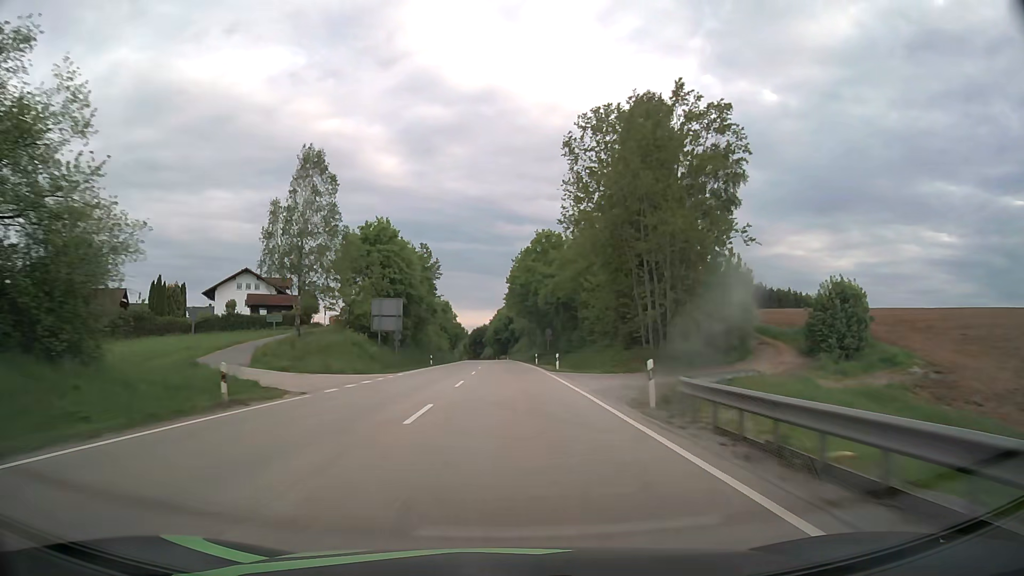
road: primary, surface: asphalt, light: Day
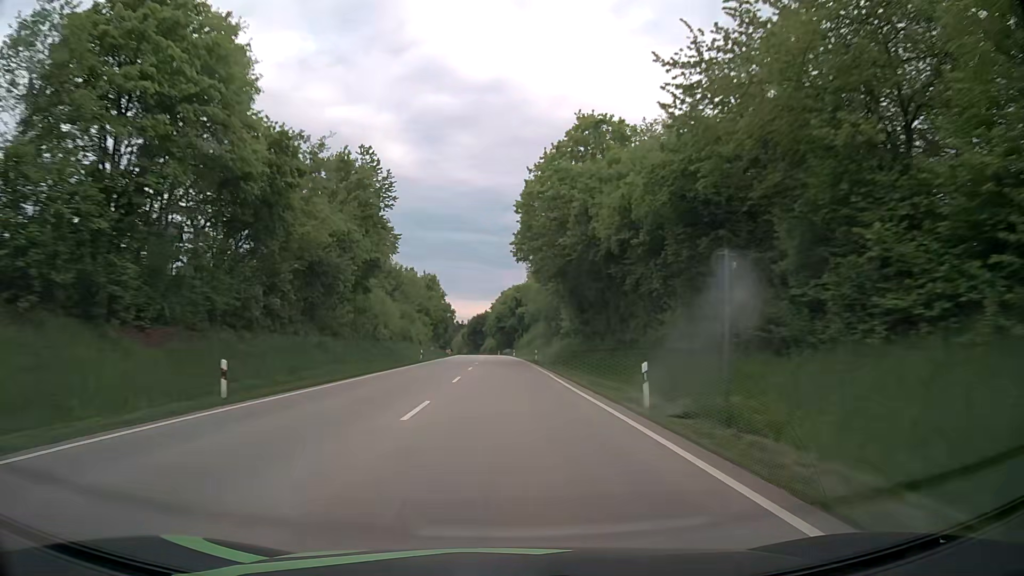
(-0.1, +48.0) m; 0°
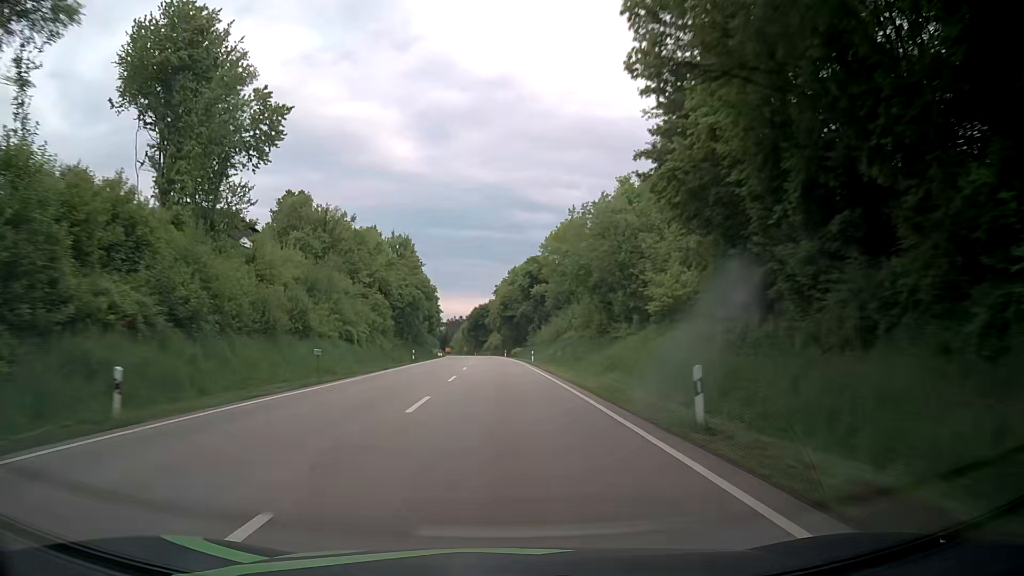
(-0.4, +47.2) m; -2°
(0, +10) (0, +20) (0, +30) (0, +40) (0, +50) (0, +60) (-1, +70) (-1, +80) (-1, +90) (-2, +100) m
